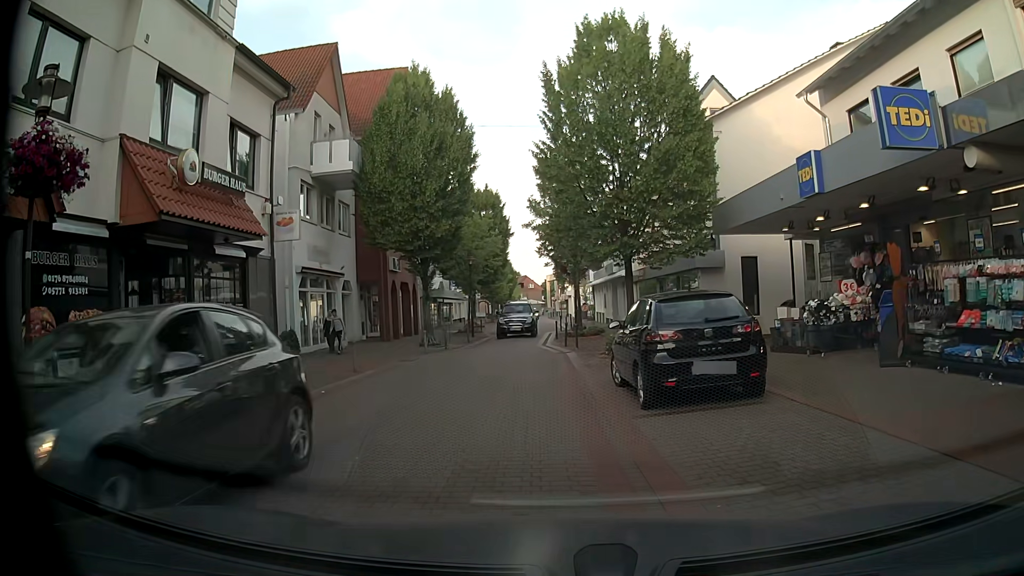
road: residential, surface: paving_stones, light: Day
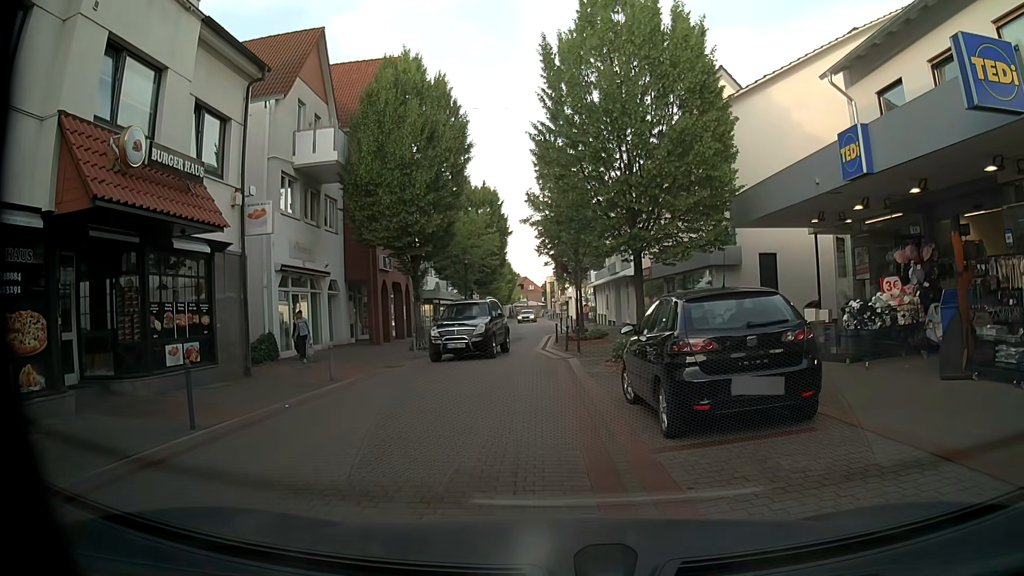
(0.0, +1.7) m; +1°
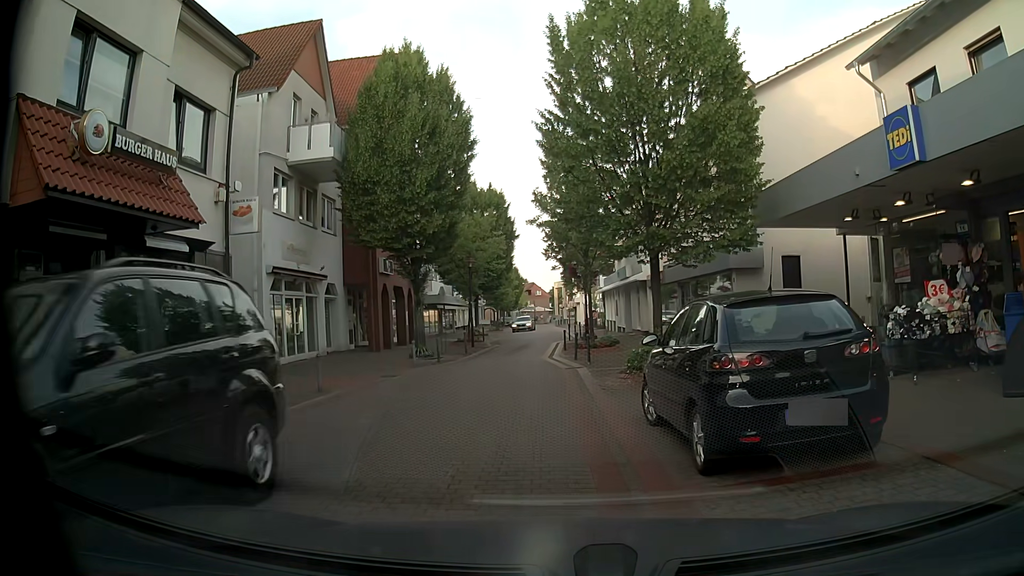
(0.0, +1.4) m; 0°
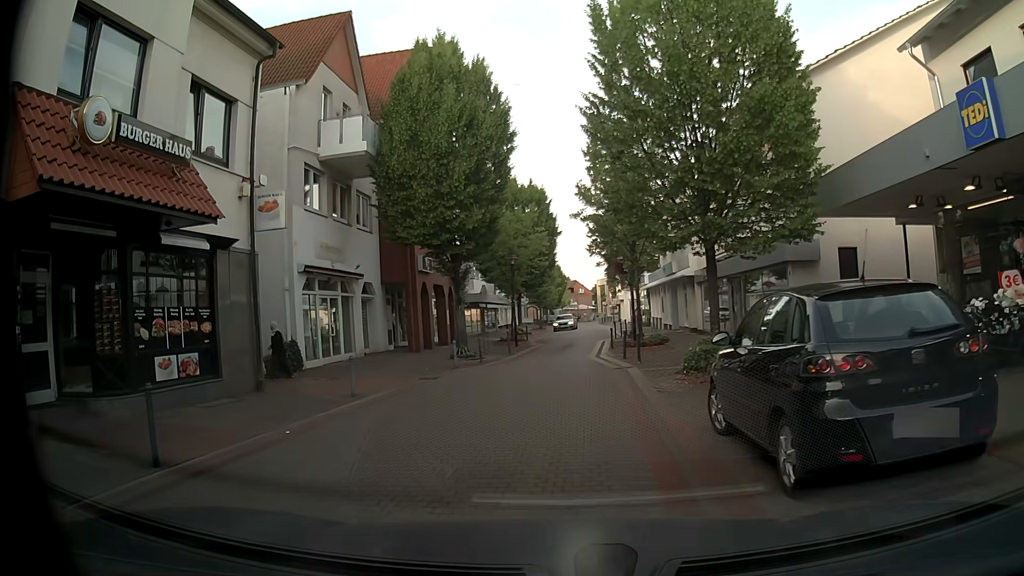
(0.0, +1.0) m; -5°
